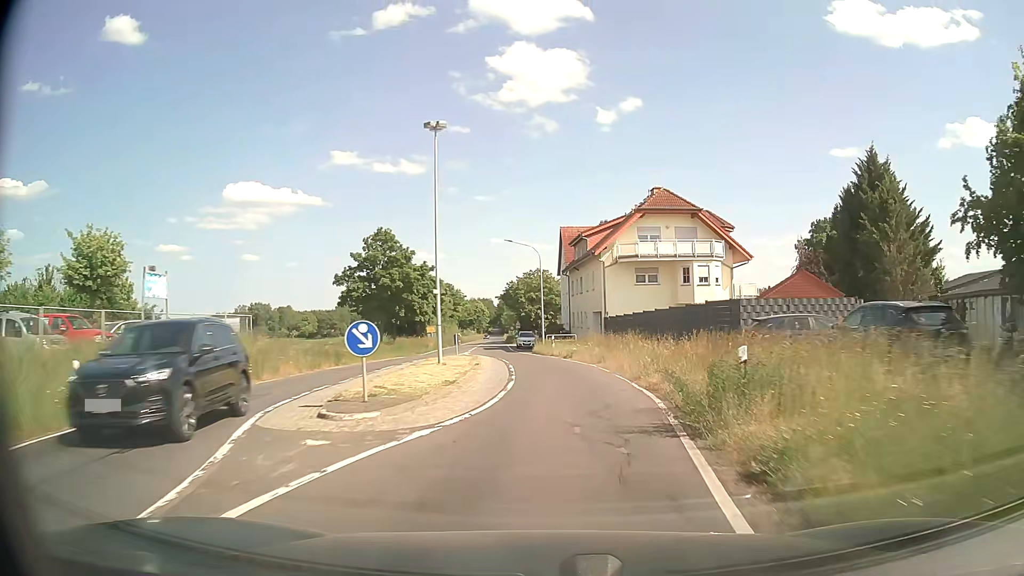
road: primary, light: Day
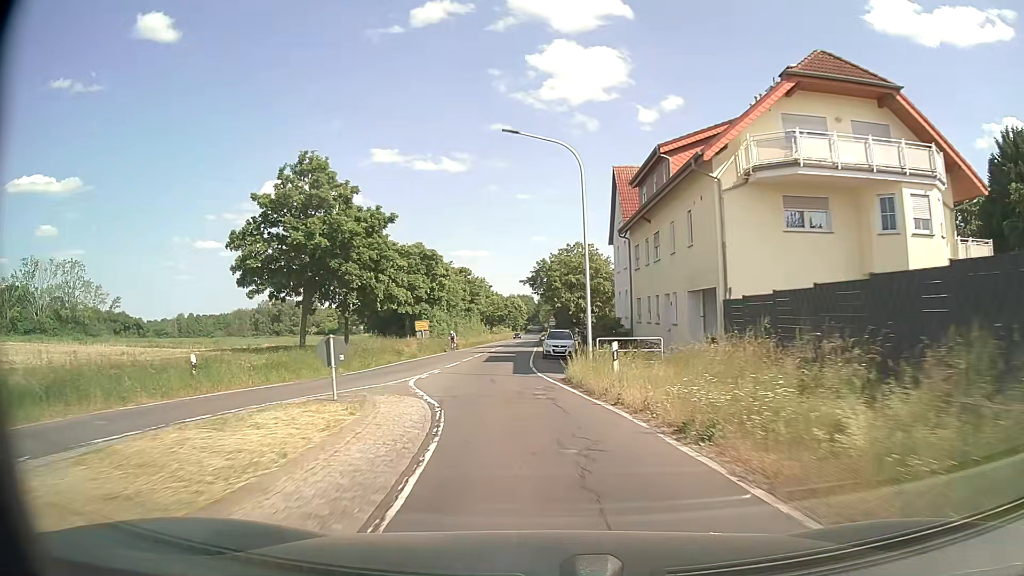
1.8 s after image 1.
(+0.2, +25.3) m; -3°
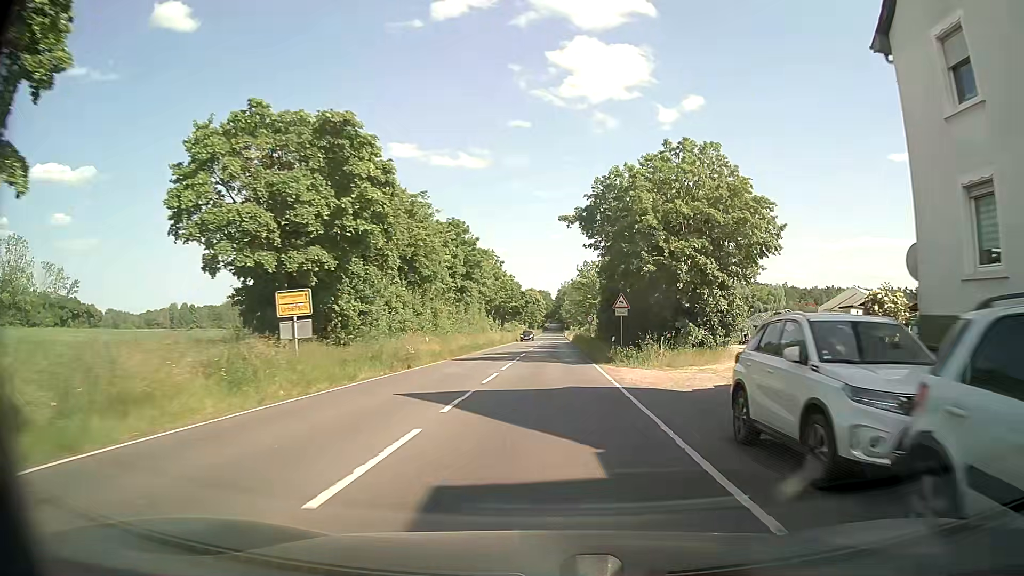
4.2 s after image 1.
(-2.2, +34.7) m; -2°
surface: asphalt
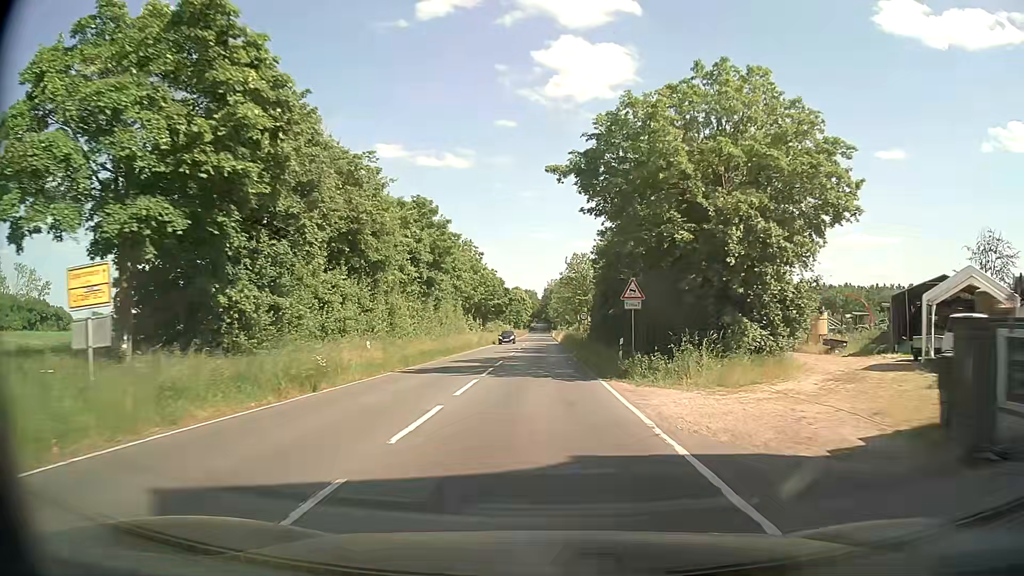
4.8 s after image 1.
(+0.2, +9.0) m; +1°
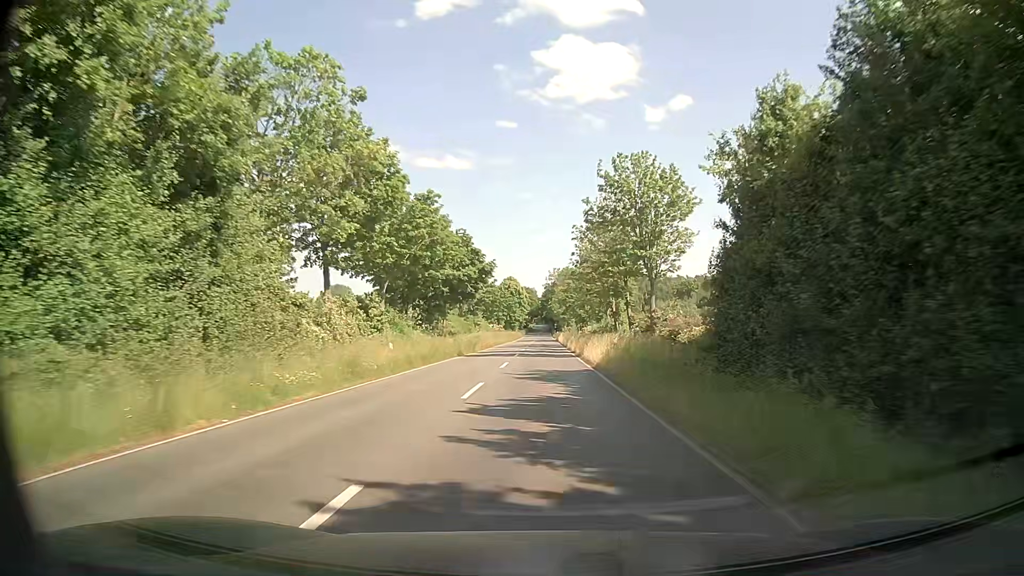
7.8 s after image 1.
(+0.1, +48.2) m; +1°
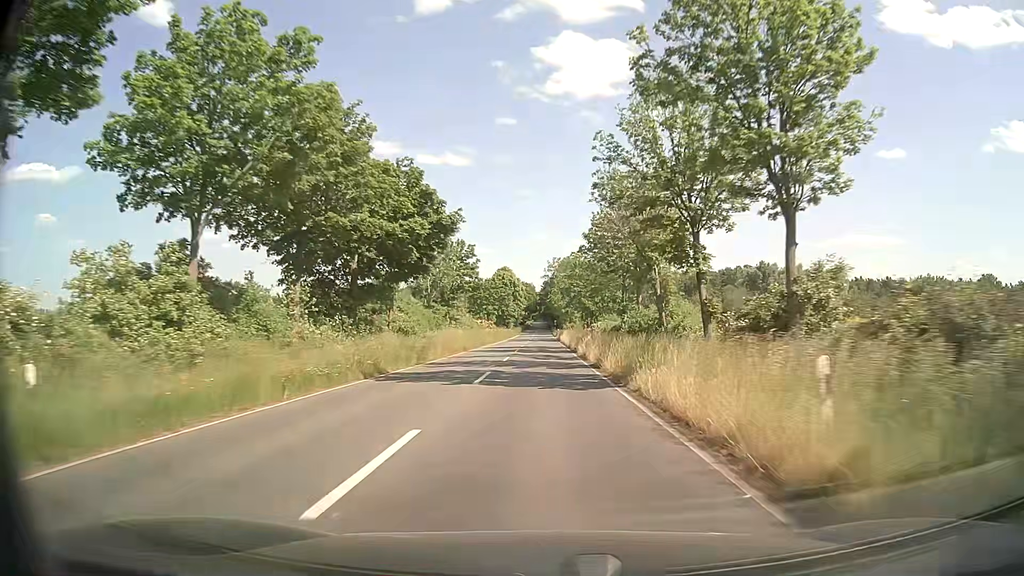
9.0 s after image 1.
(-0.2, +20.9) m; 0°
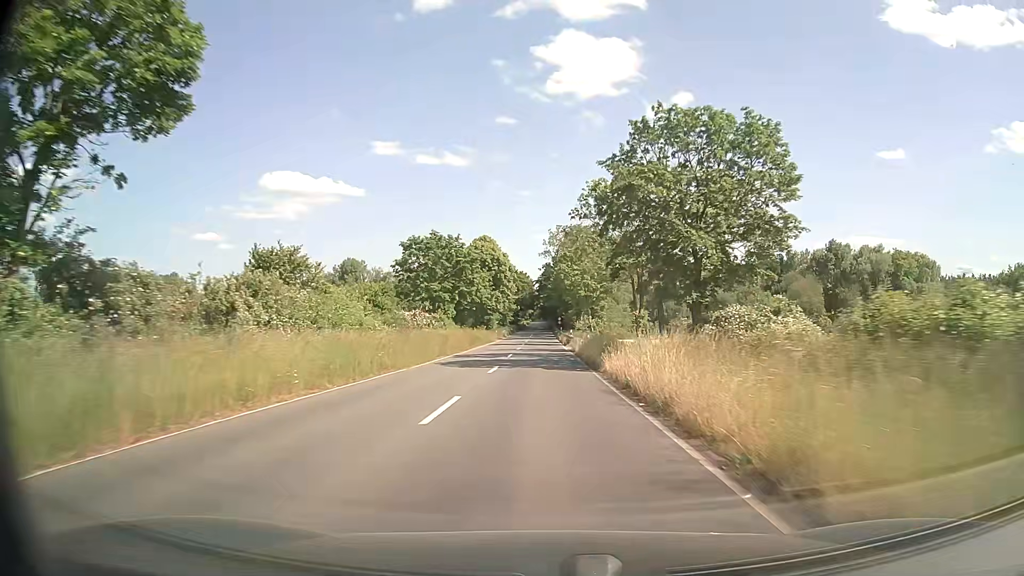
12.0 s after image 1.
(-0.2, +54.6) m; 0°
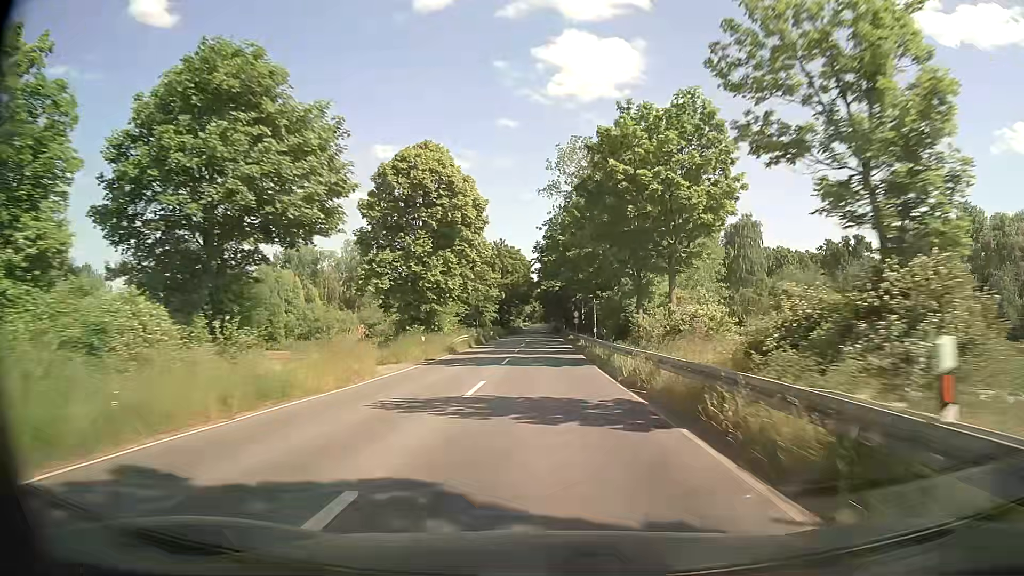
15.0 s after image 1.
(-0.3, +55.9) m; 0°
(0, +10) (0, +20) (0, +30) (0, +40) (0, +50) (0, +60) (0, +70) (0, +80) (0, +90) (0, +100) m
